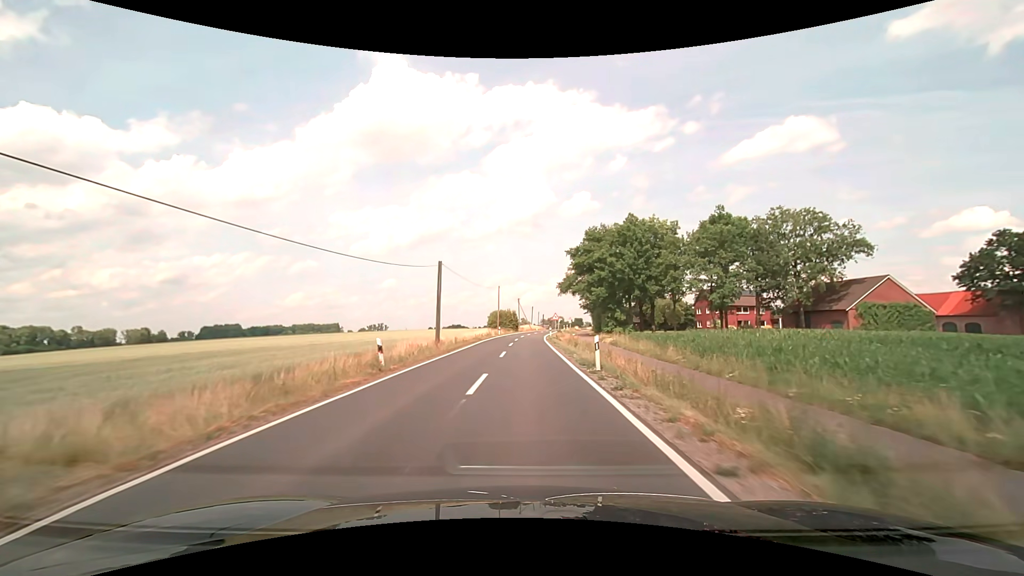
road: secondary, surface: asphalt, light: Day
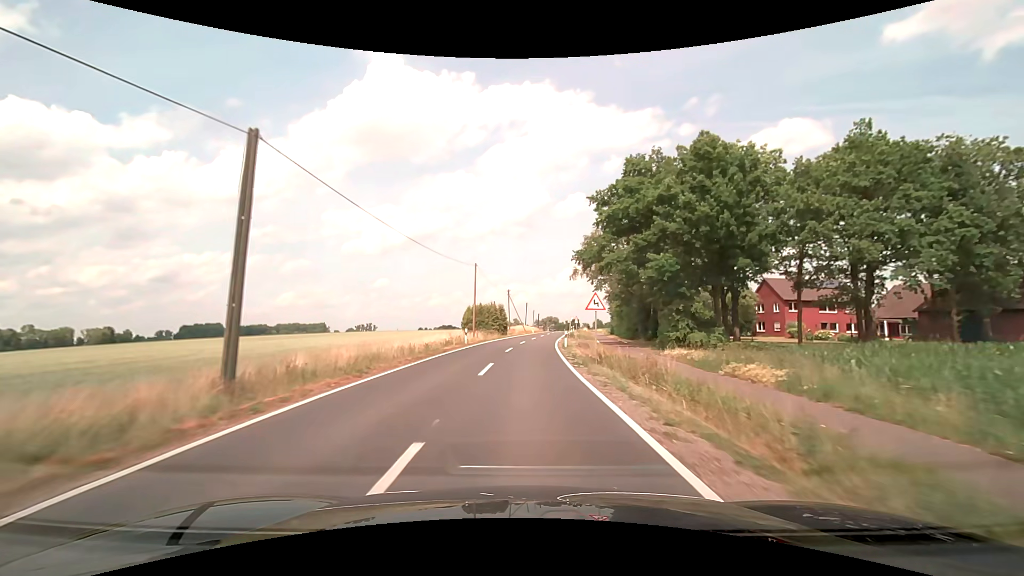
(+0.2, +32.2) m; +1°
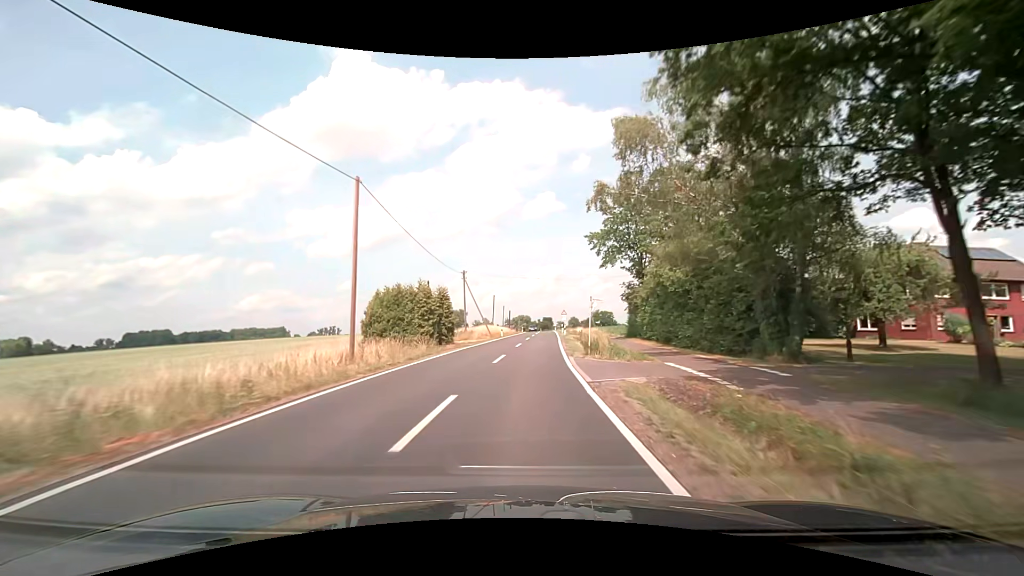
(+0.7, +32.2) m; +3°
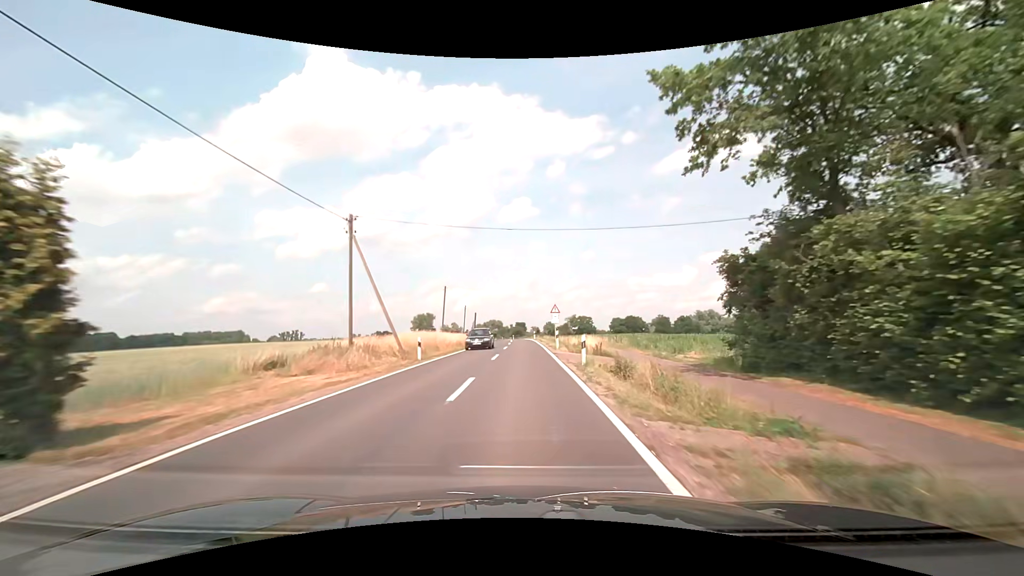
(+1.0, +32.2) m; +3°
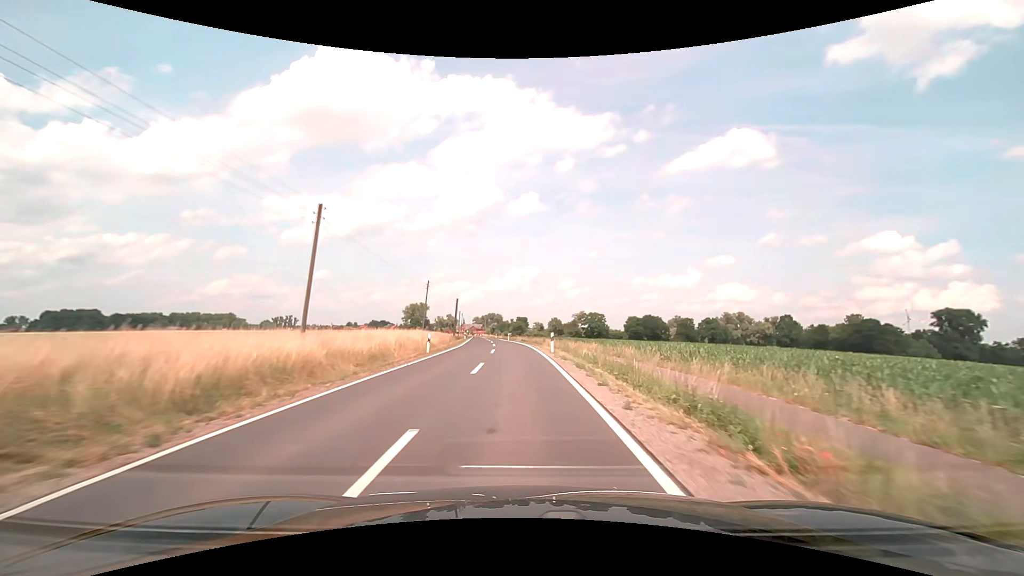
(+0.2, +42.9) m; 0°
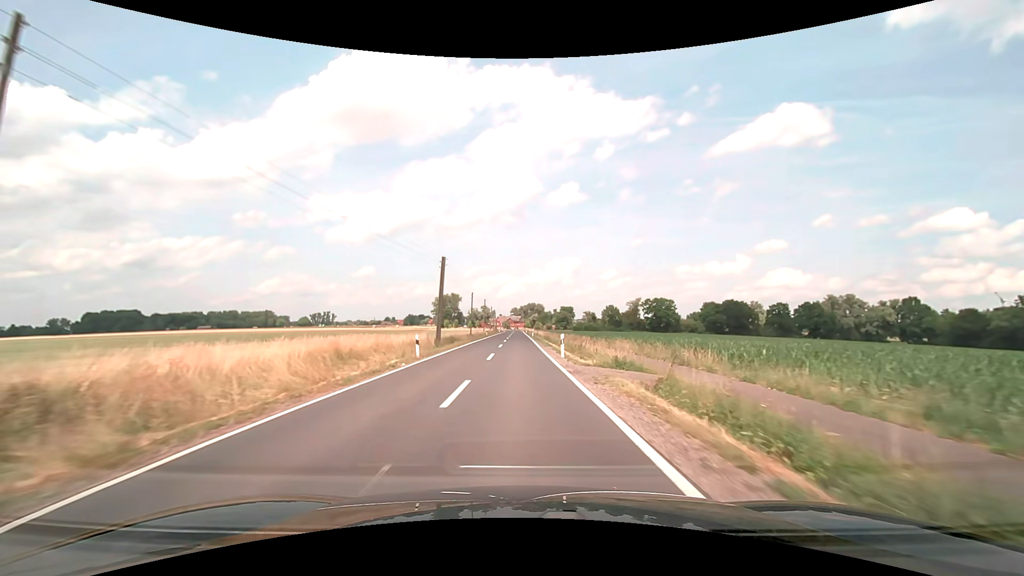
(-1.9, +54.0) m; -5°
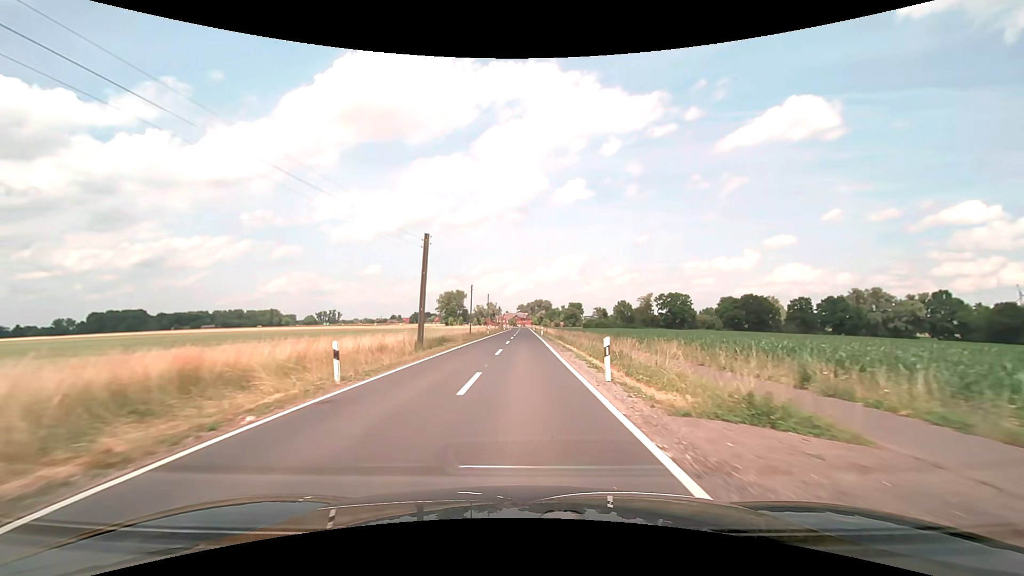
(-0.1, +10.9) m; -1°
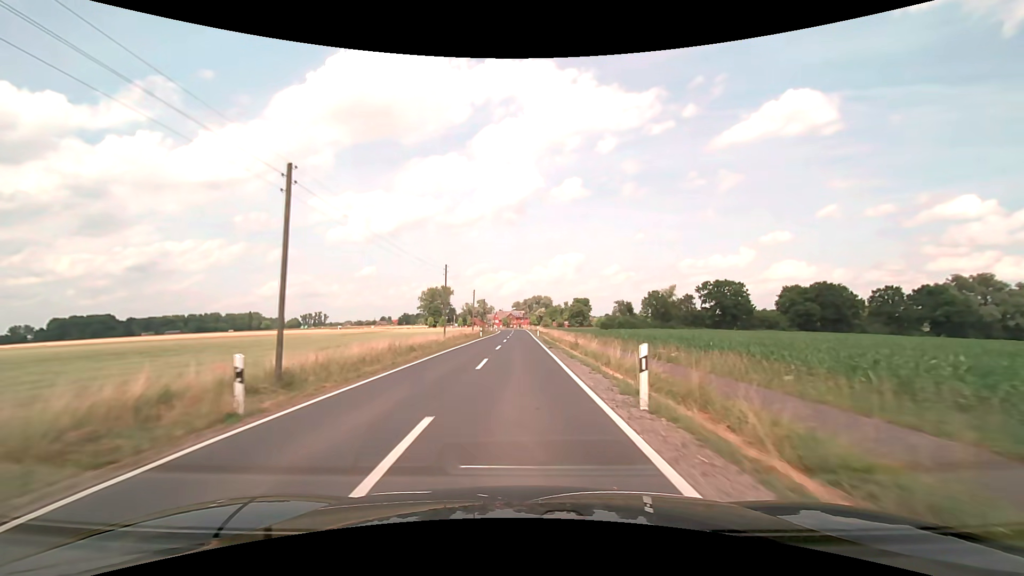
(+0.2, +54.4) m; +1°
(0, +10) (0, +20) (0, +30) (0, +40) (0, +50) (0, +60) (-1, +70) (-1, +80) (-1, +90) (-1, +100) m
